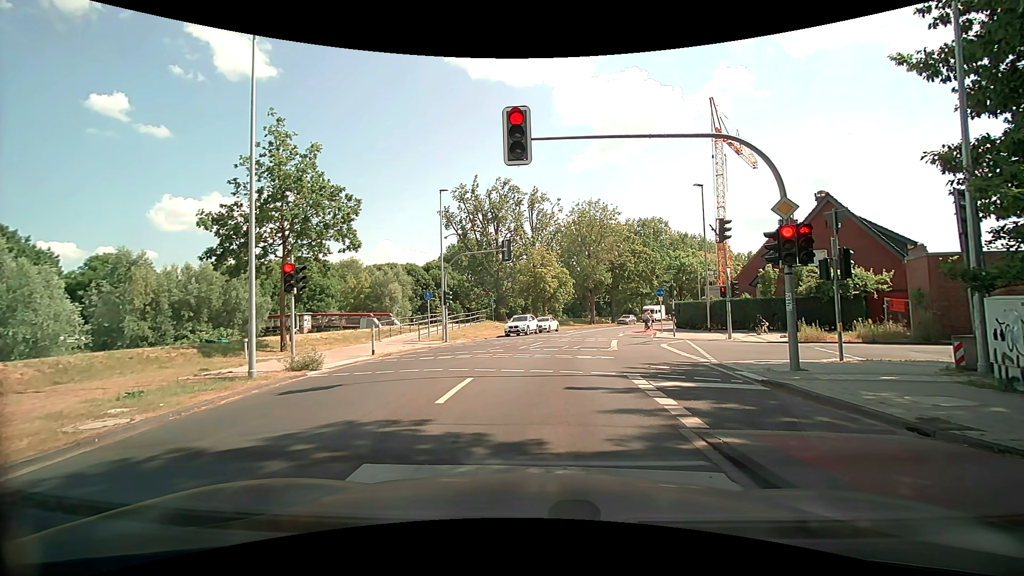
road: secondary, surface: asphalt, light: Day
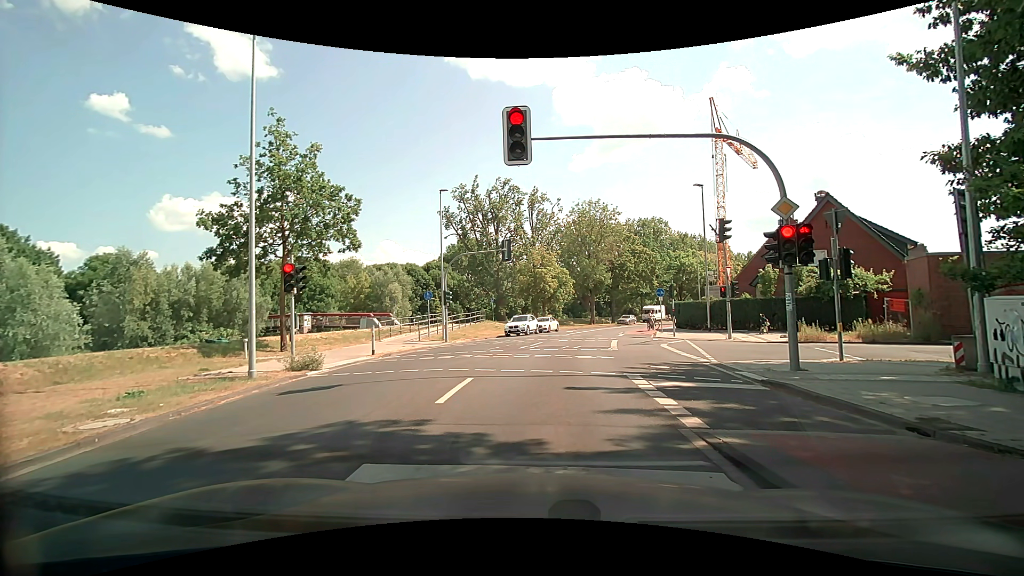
(0.0, 0.0) m; 0°
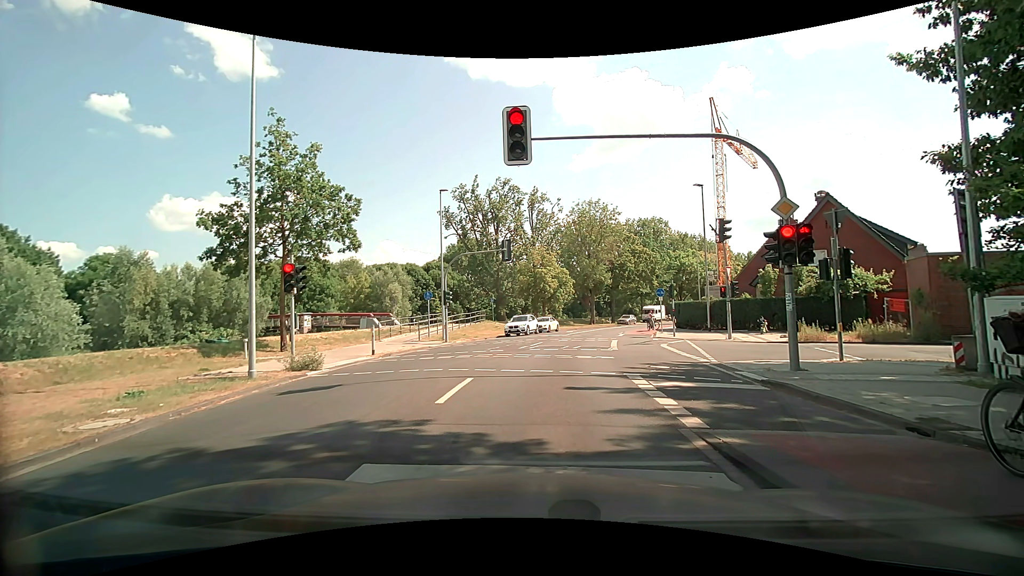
(0.0, 0.0) m; 0°
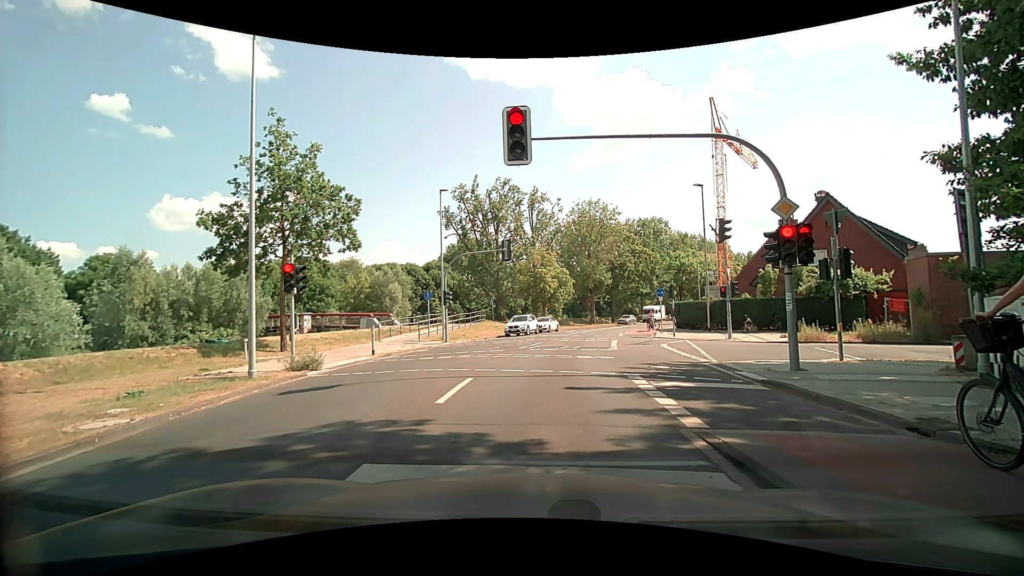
(0.0, 0.0) m; 0°
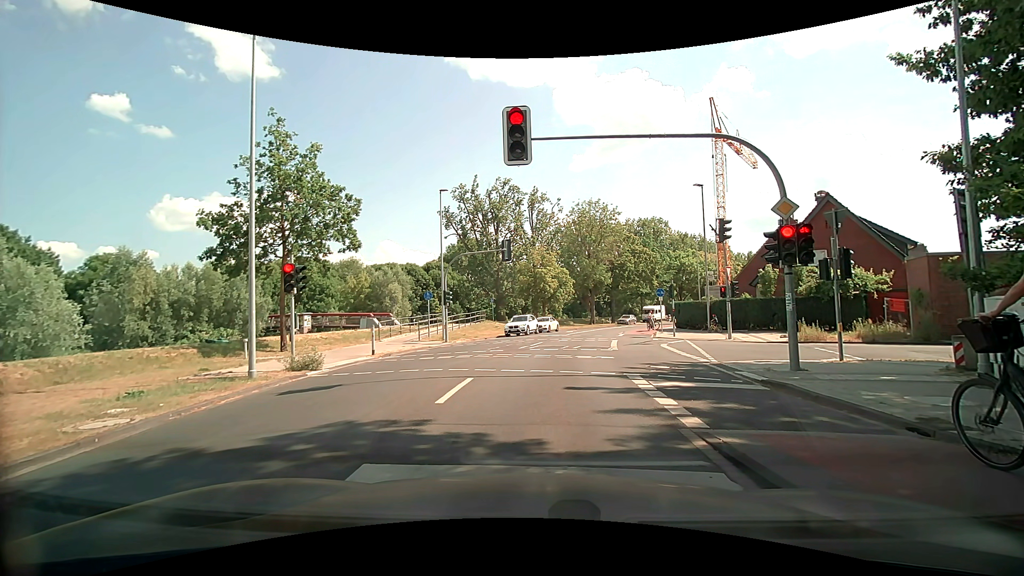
(0.0, 0.0) m; 0°
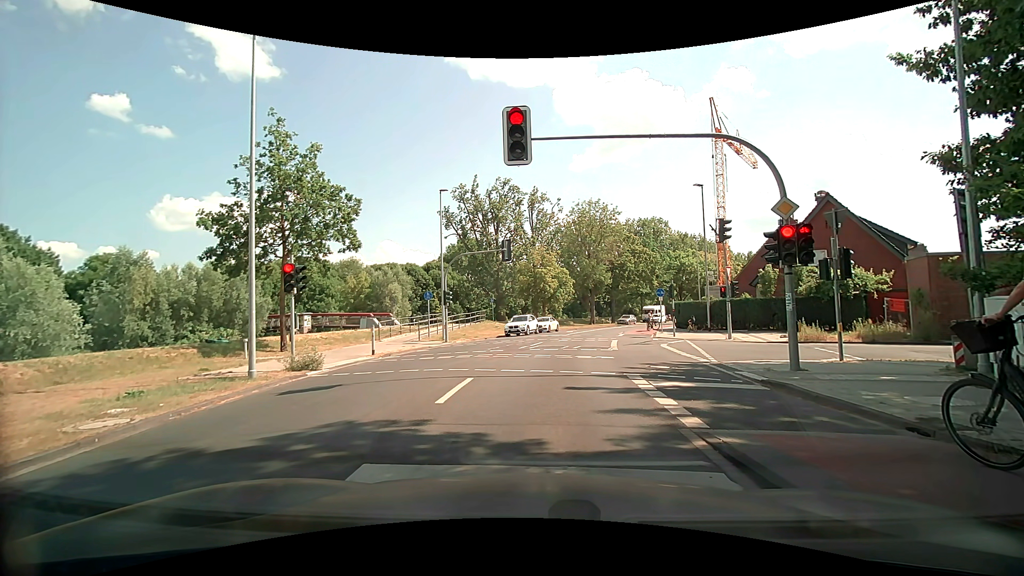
(0.0, 0.0) m; 0°
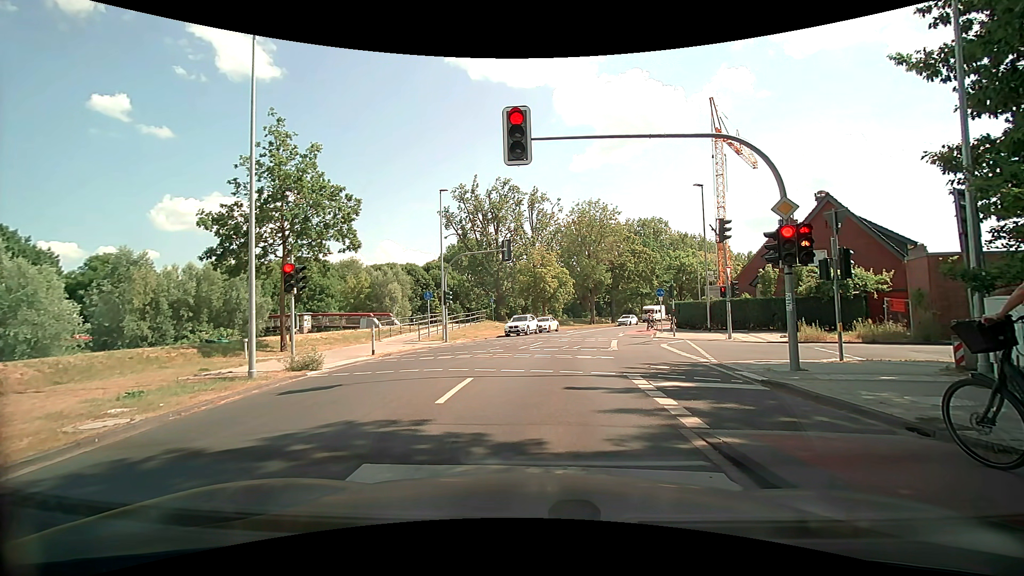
(0.0, 0.0) m; 0°
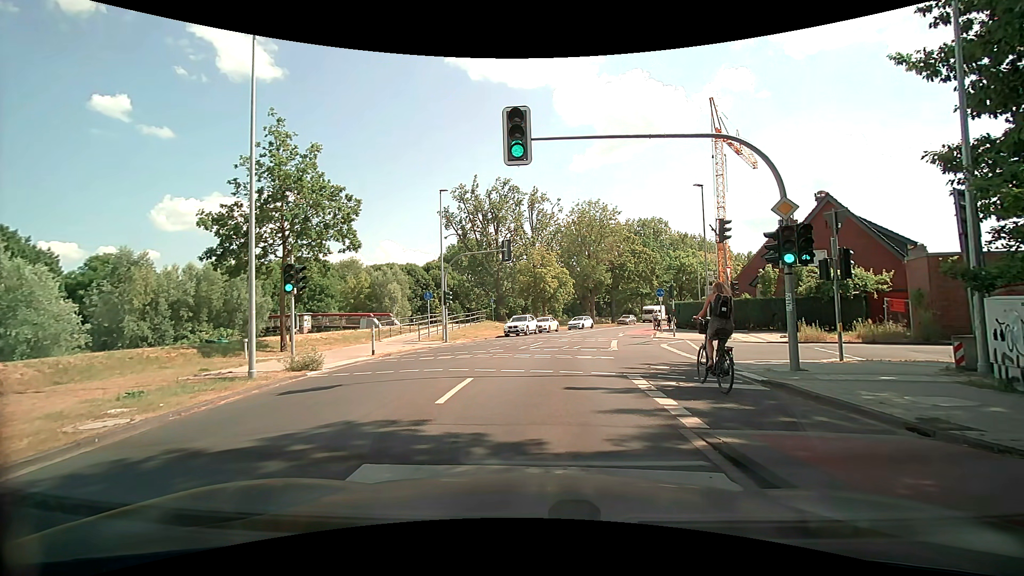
(0.0, 0.0) m; 0°
